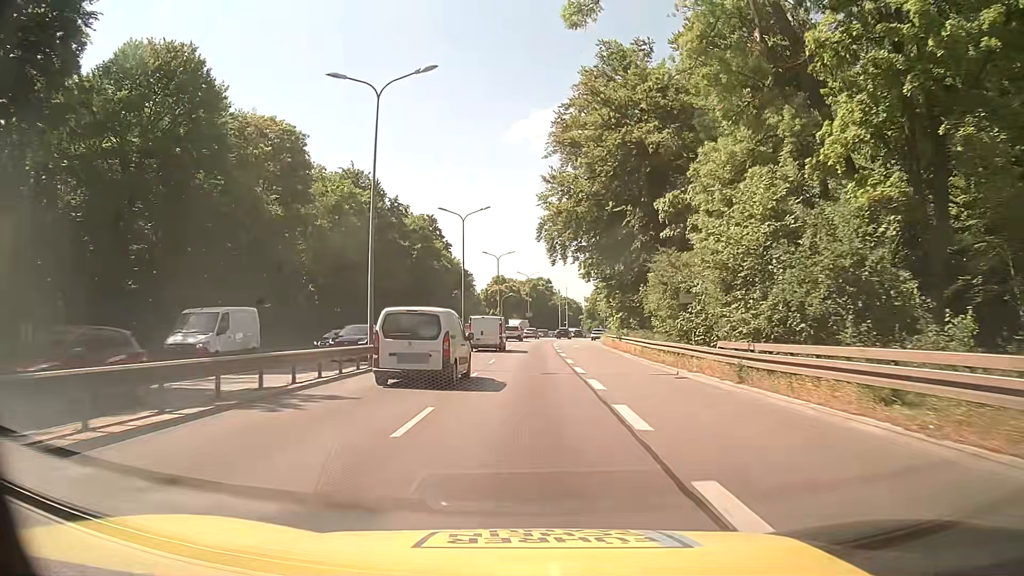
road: trunk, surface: asphalt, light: Day
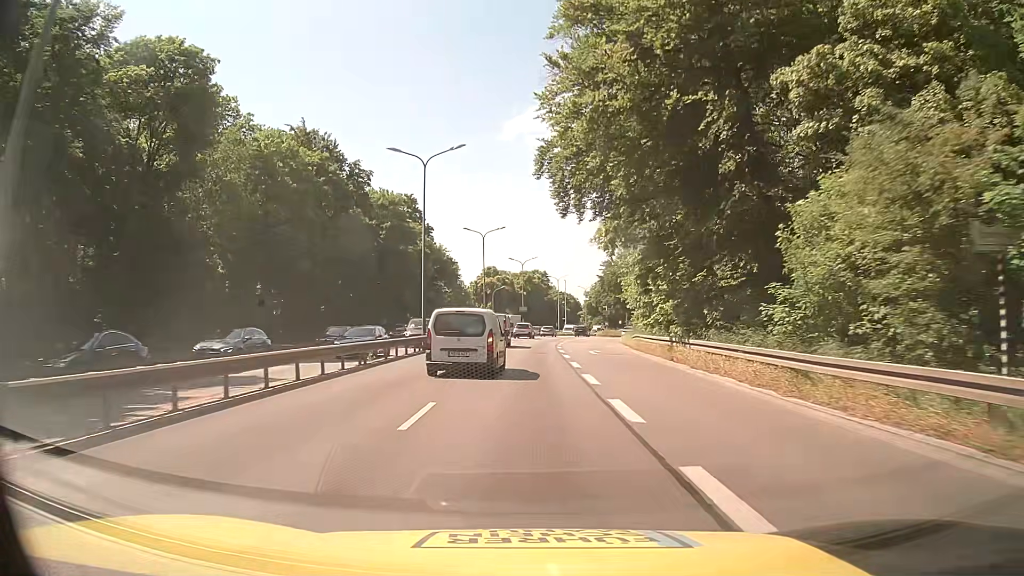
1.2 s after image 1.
(+0.1, +17.5) m; 0°
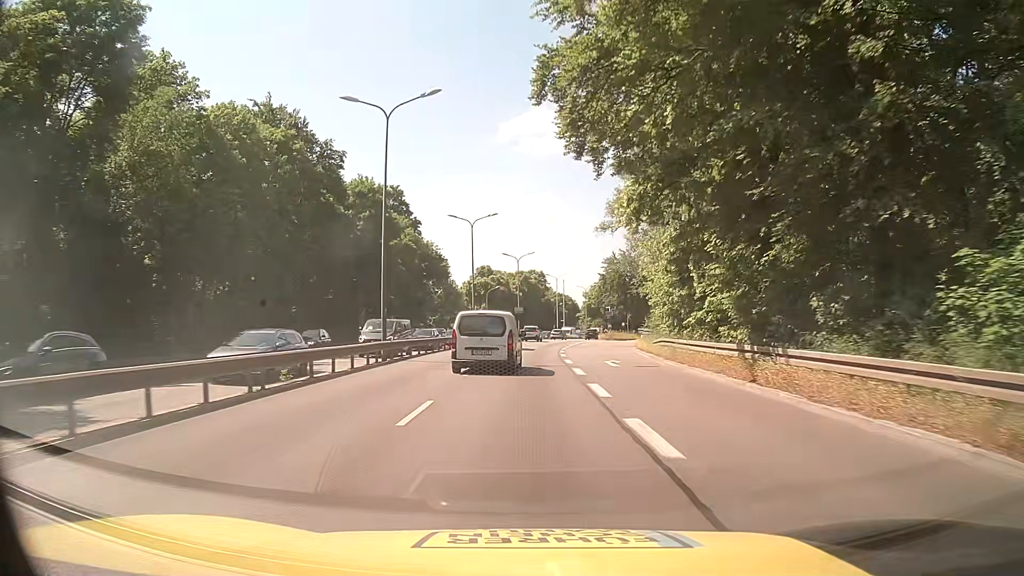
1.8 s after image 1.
(+0.2, +8.8) m; +1°
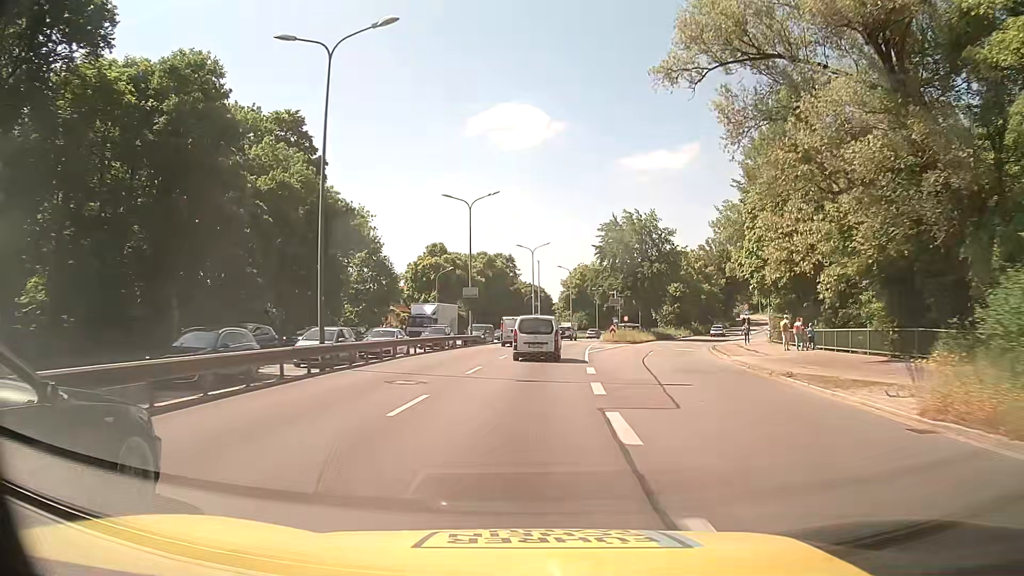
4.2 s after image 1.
(+0.8, +35.2) m; +3°
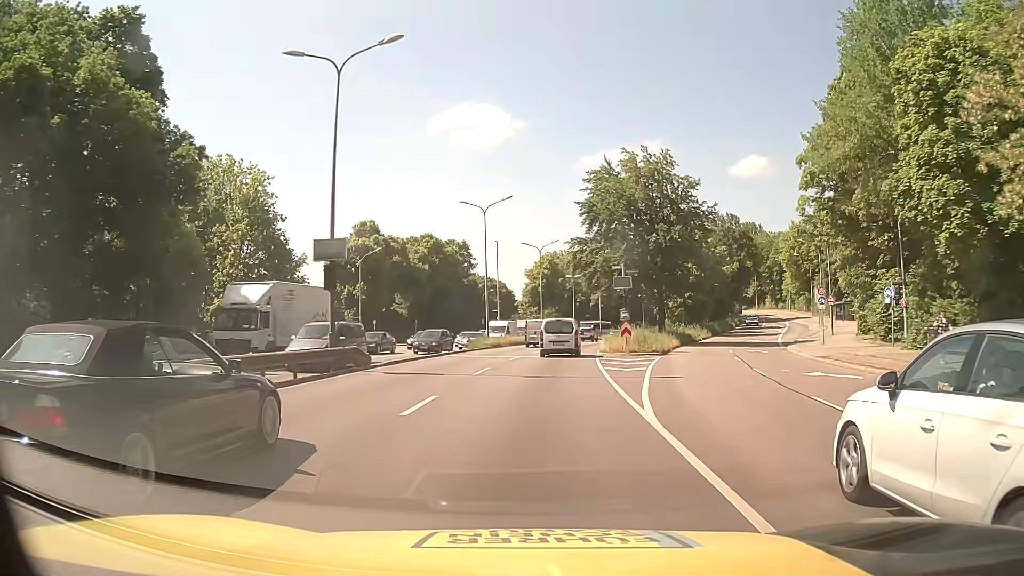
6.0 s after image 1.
(+0.9, +26.6) m; +5°
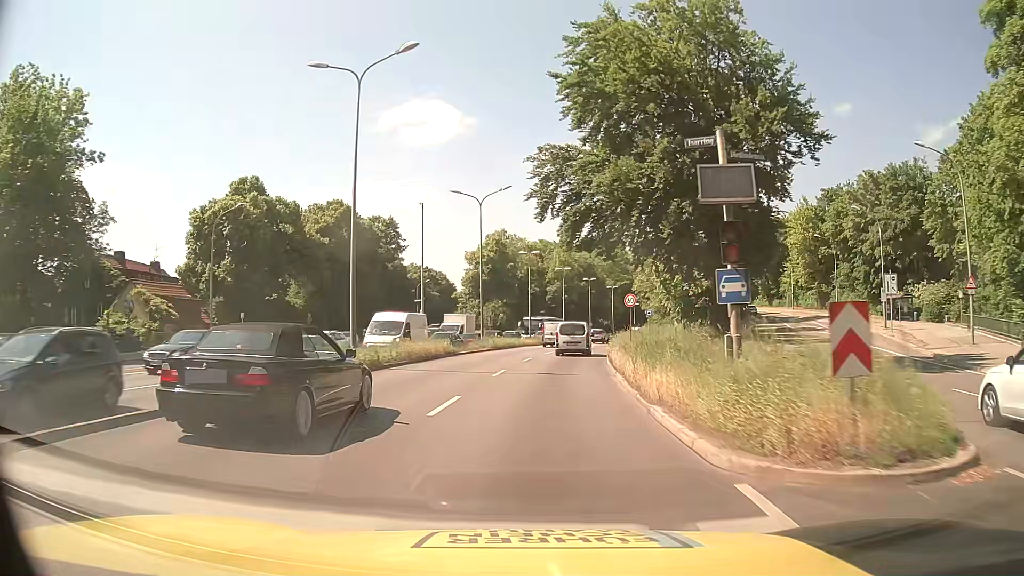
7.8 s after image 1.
(+0.4, +26.7) m; +3°
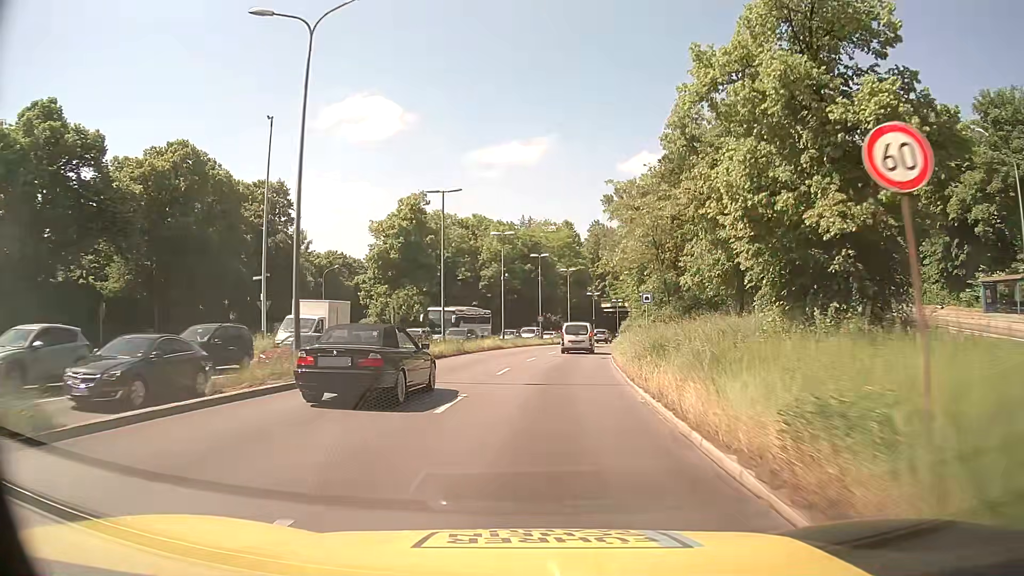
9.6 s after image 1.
(+1.2, +26.7) m; +4°
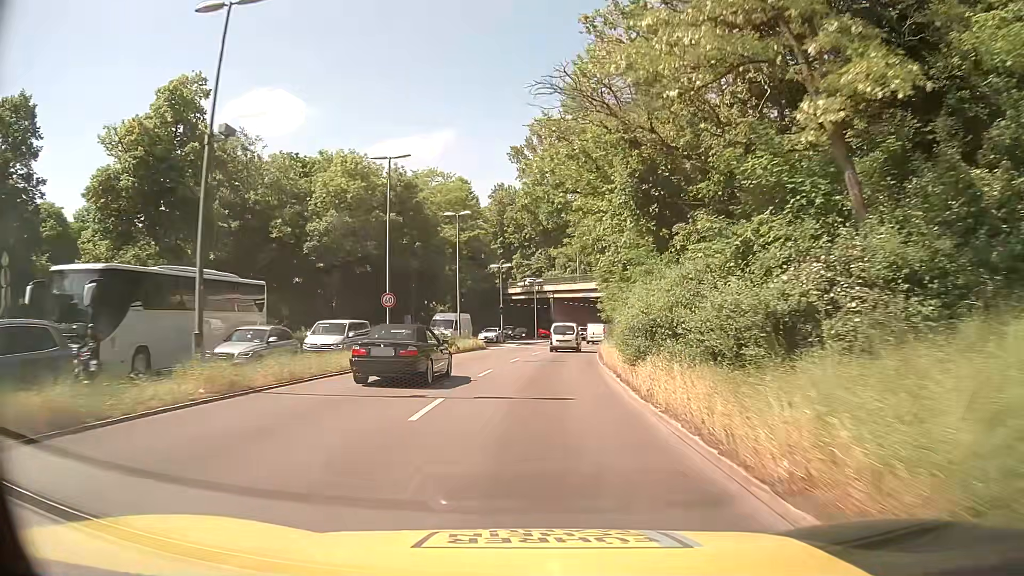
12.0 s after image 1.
(+3.0, +36.7) m; +9°
